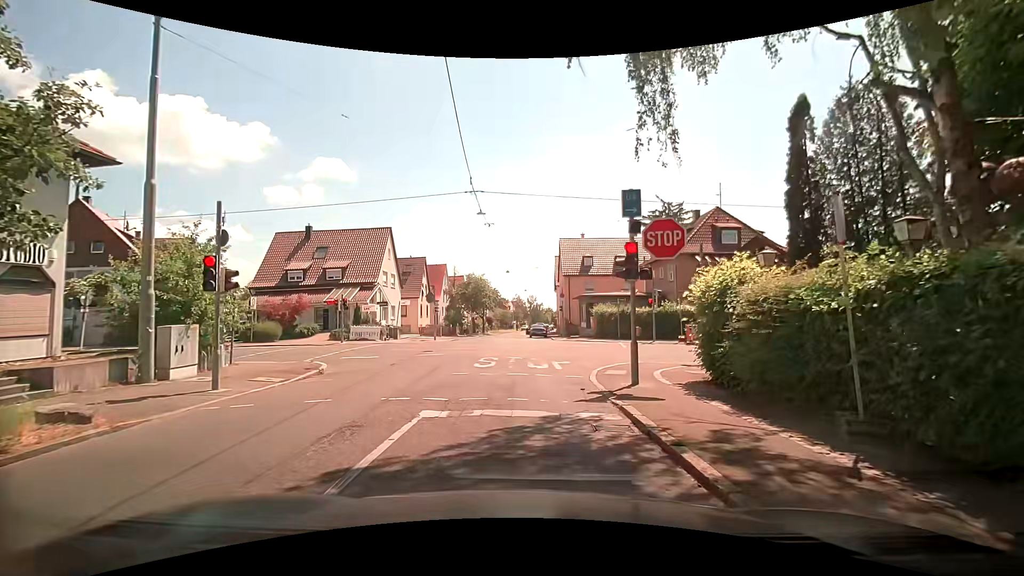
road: tertiary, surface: asphalt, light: Day
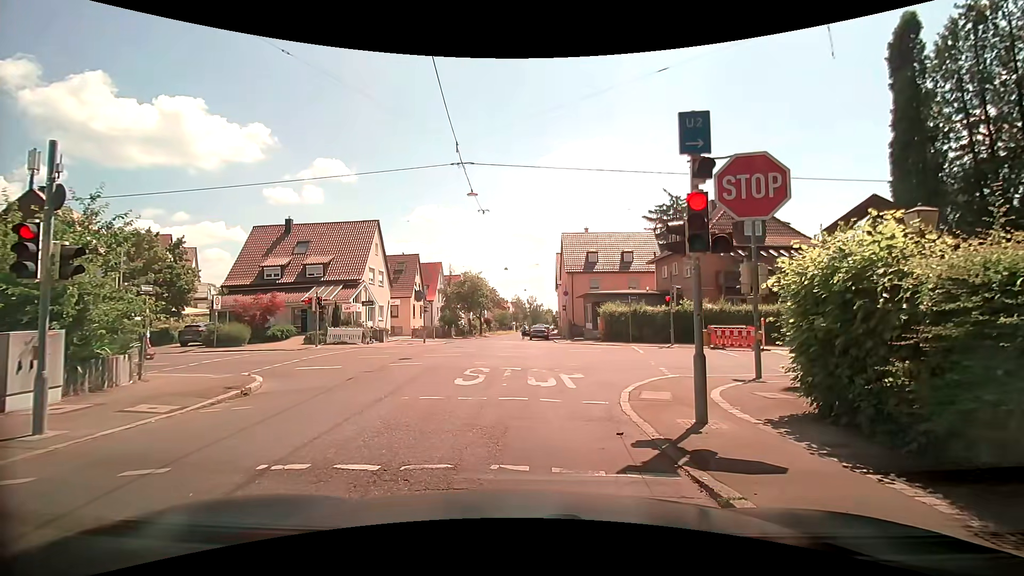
(0.0, +3.8) m; +1°
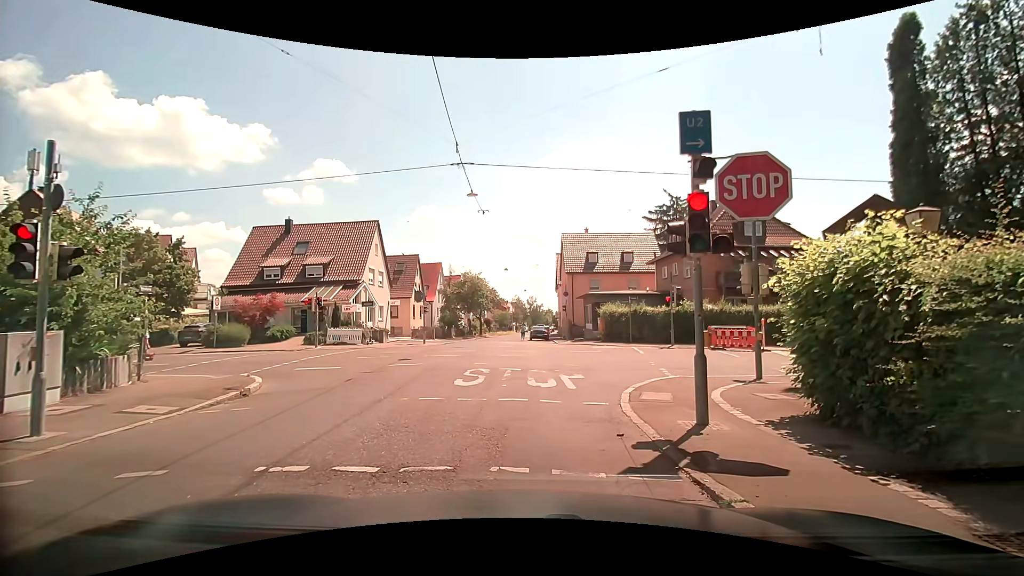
(0.0, +0.1) m; 0°
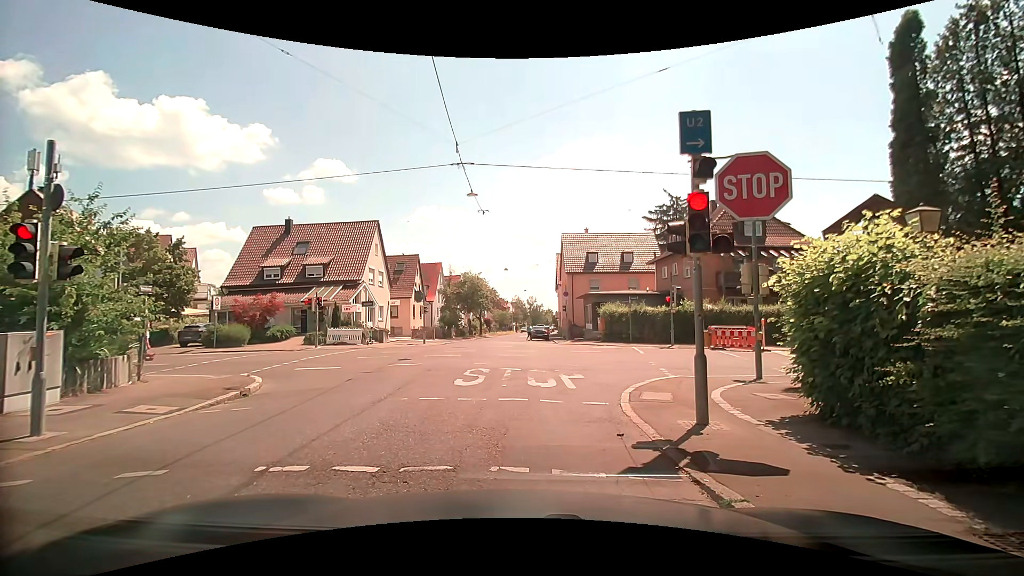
(0.0, 0.0) m; 0°
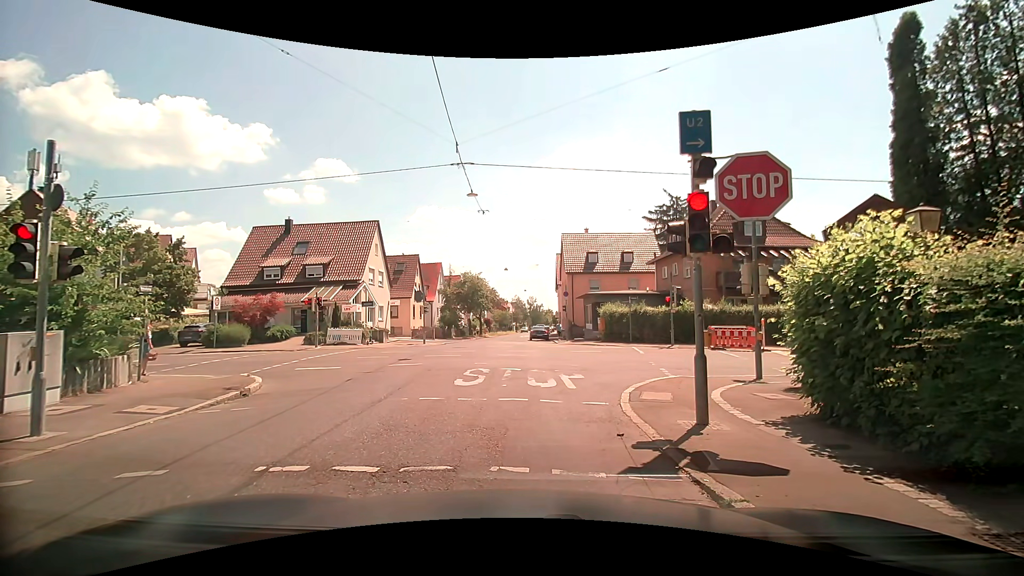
(0.0, 0.0) m; 0°
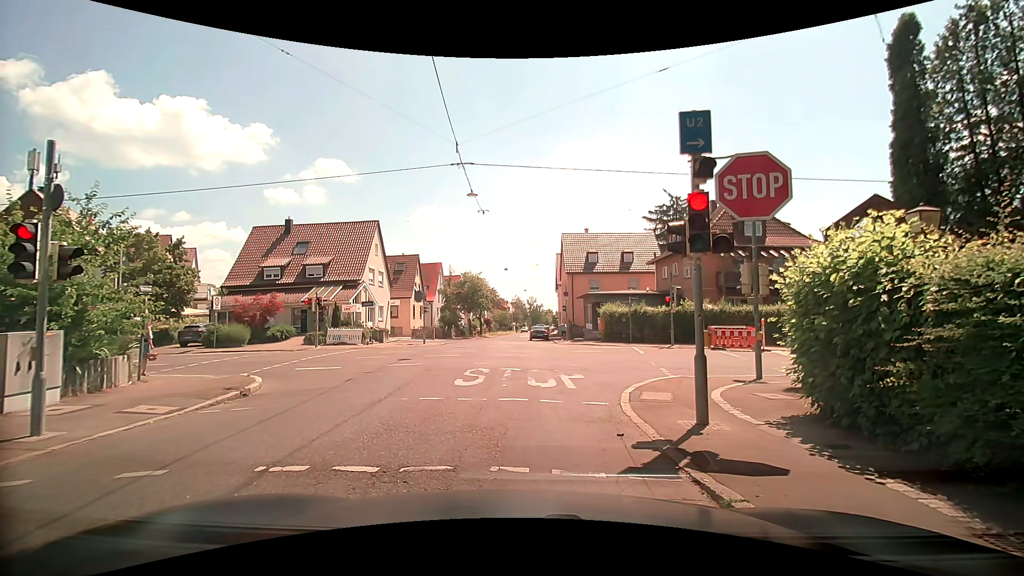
(0.0, 0.0) m; 0°
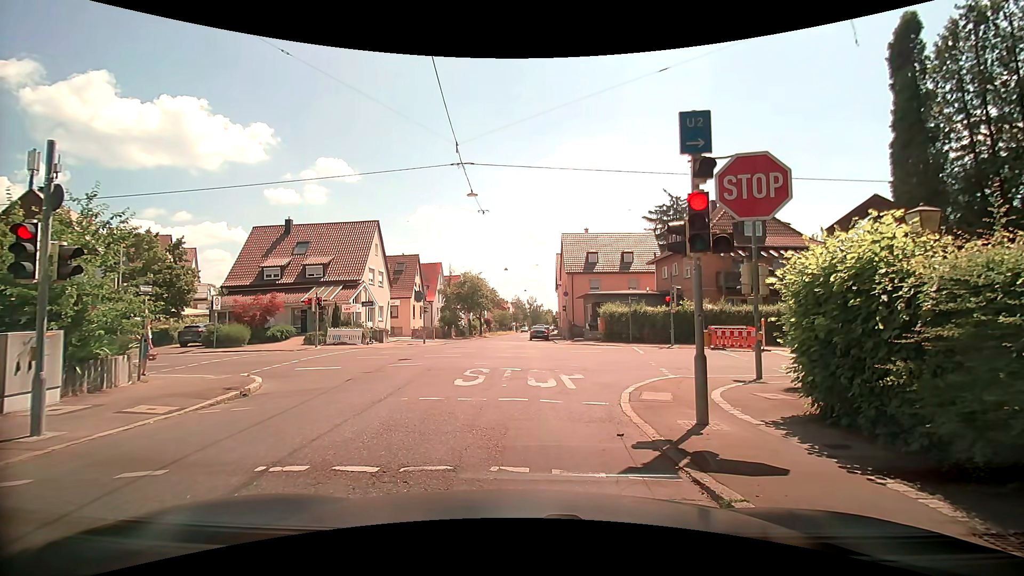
(0.0, 0.0) m; 0°
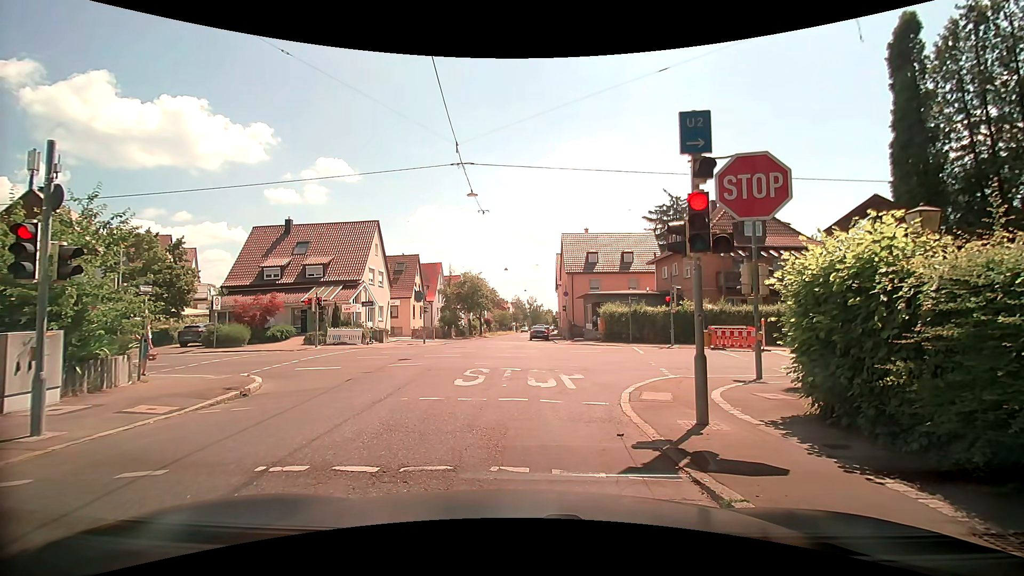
(0.0, 0.0) m; 0°
